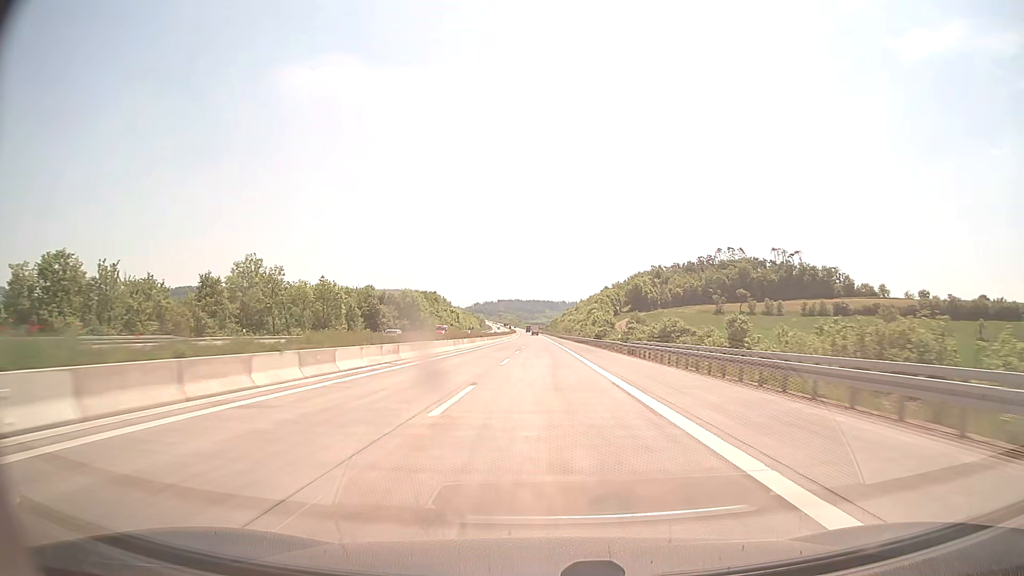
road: motorway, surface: concrete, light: Day
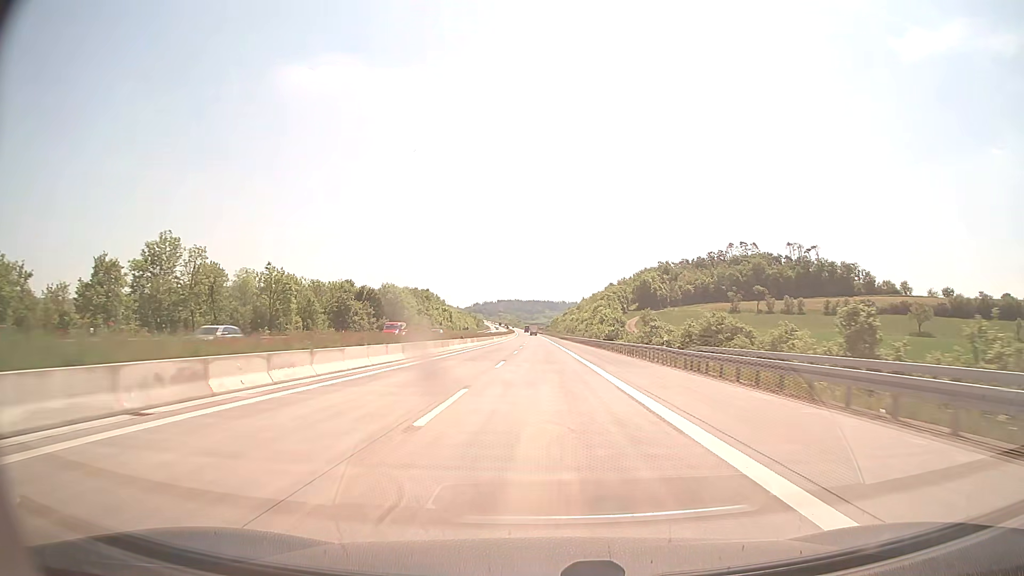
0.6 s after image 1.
(0.0, +19.8) m; 0°
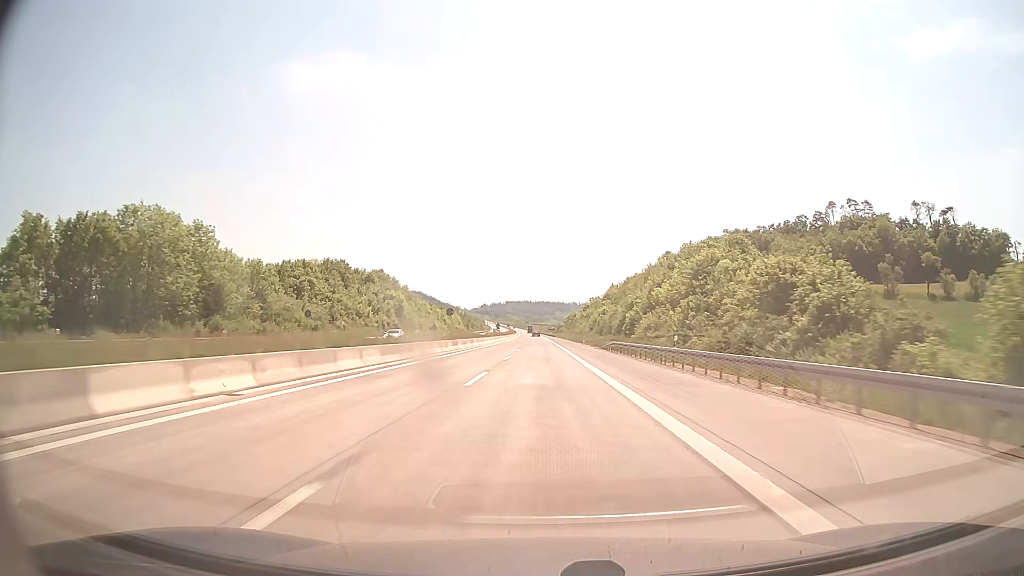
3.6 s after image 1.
(-0.5, +99.0) m; -1°
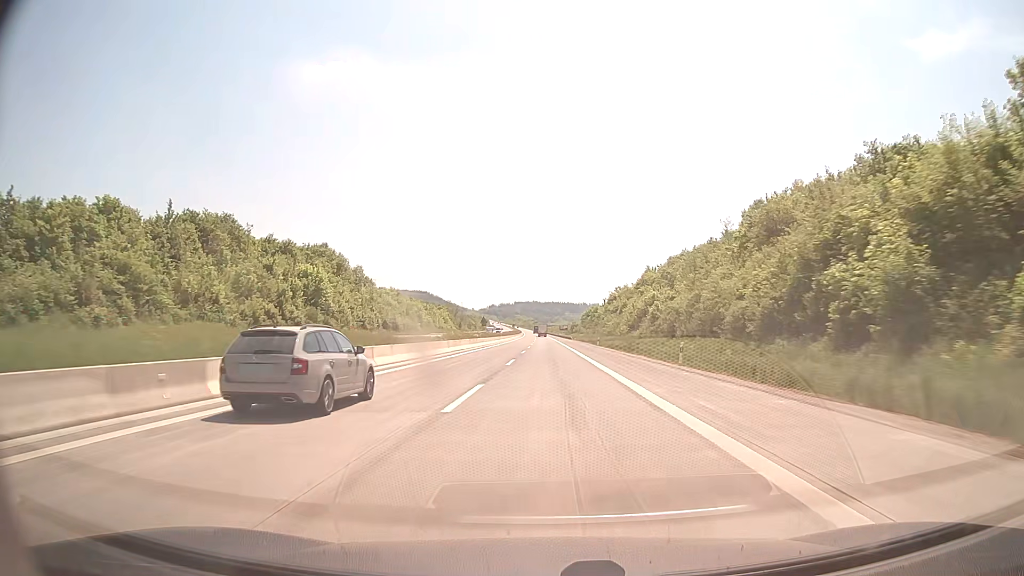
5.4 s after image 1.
(-0.3, +59.4) m; -1°
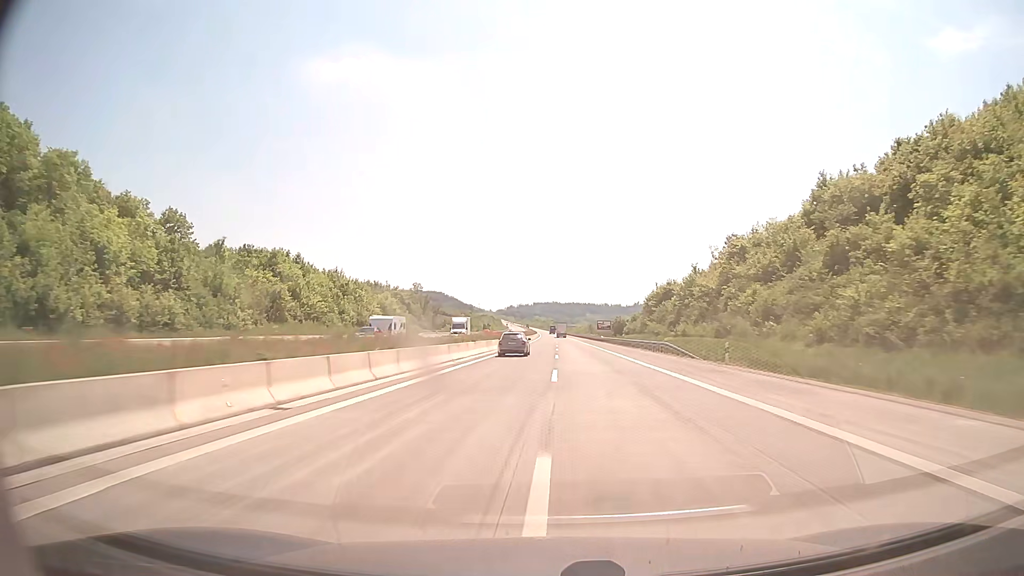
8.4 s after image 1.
(-1.3, +99.0) m; -2°
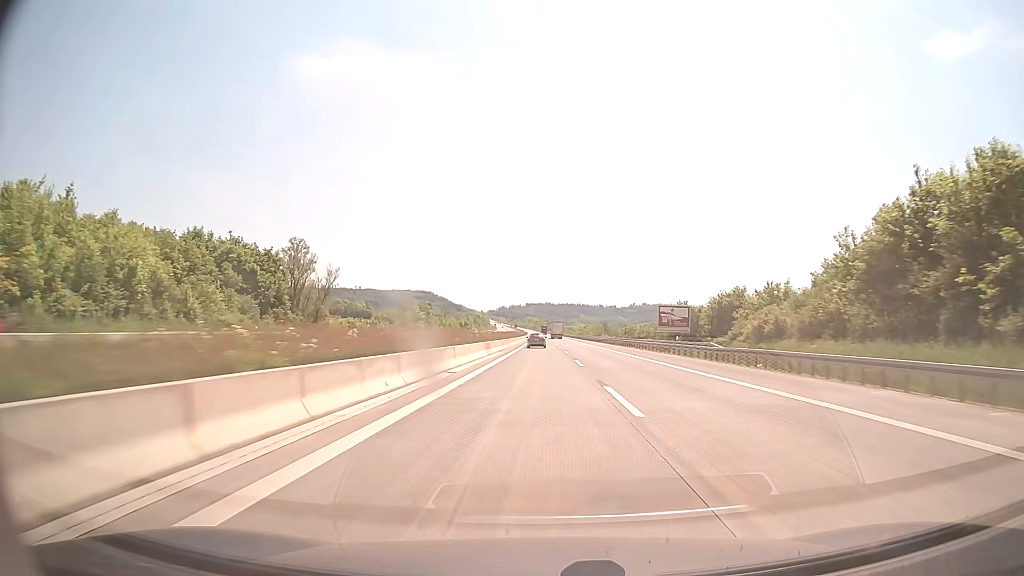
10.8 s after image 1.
(-0.1, +79.2) m; 0°
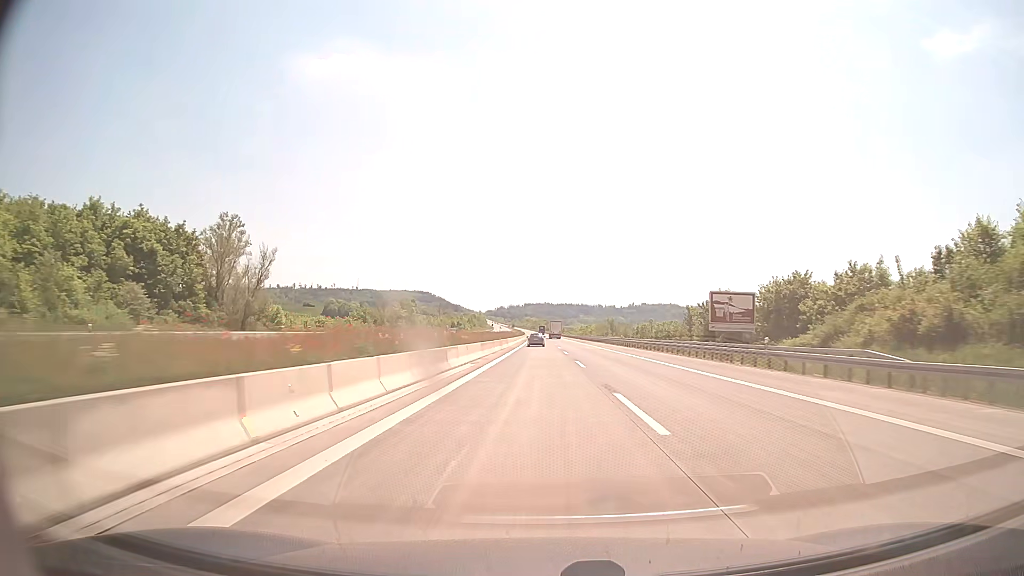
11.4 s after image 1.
(0.0, +19.8) m; 0°
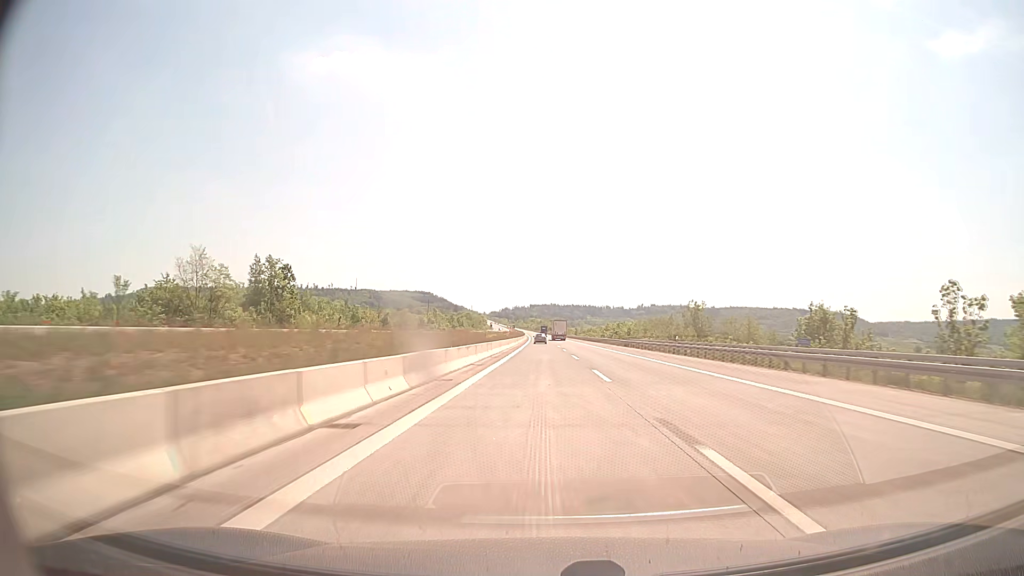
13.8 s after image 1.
(-0.3, +79.2) m; 0°
(0, +10) (0, +20) (0, +30) (0, +40) (0, +50) (0, +60) (0, +70) (0, +80) (0, +90) (0, +100) m
